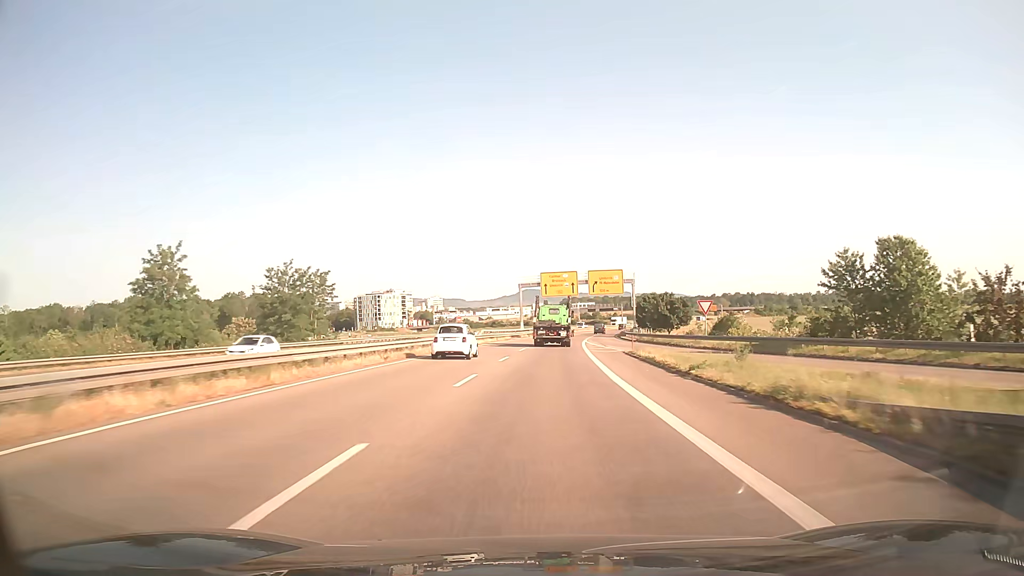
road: trunk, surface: asphalt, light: Day
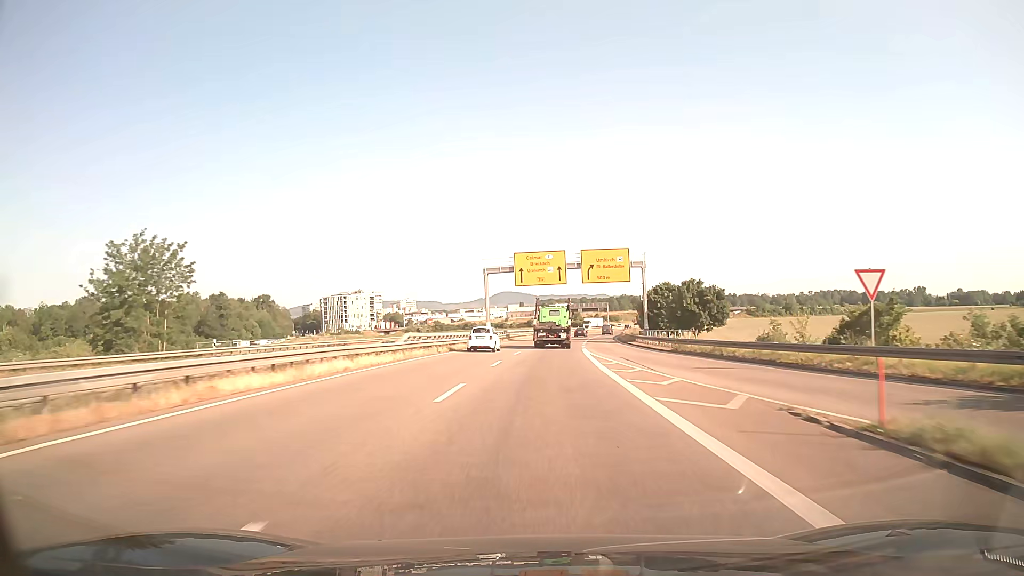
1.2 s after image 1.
(+0.5, +27.2) m; +2°
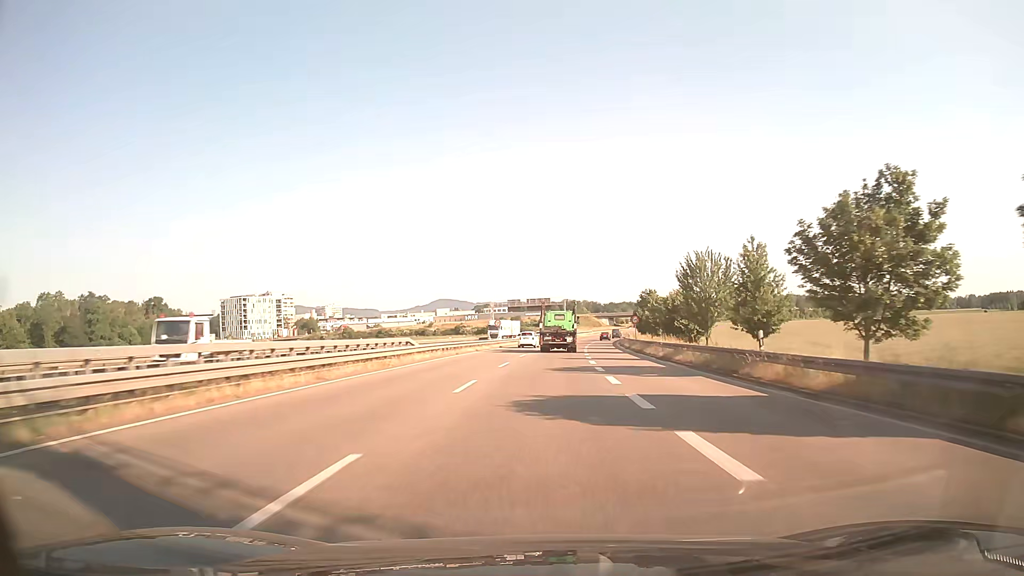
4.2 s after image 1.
(+3.3, +69.3) m; +6°
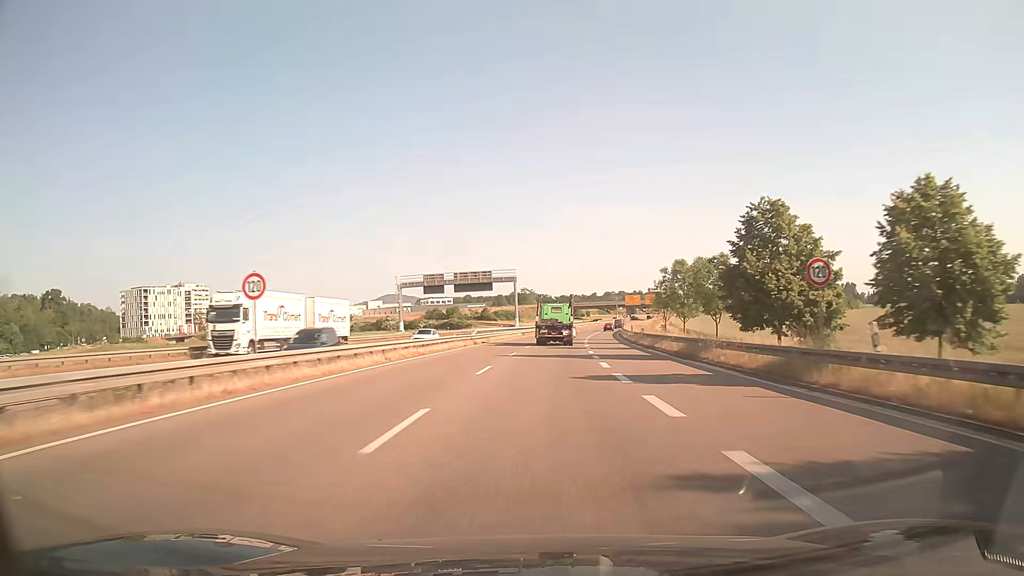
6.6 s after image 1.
(+1.7, +56.2) m; +4°
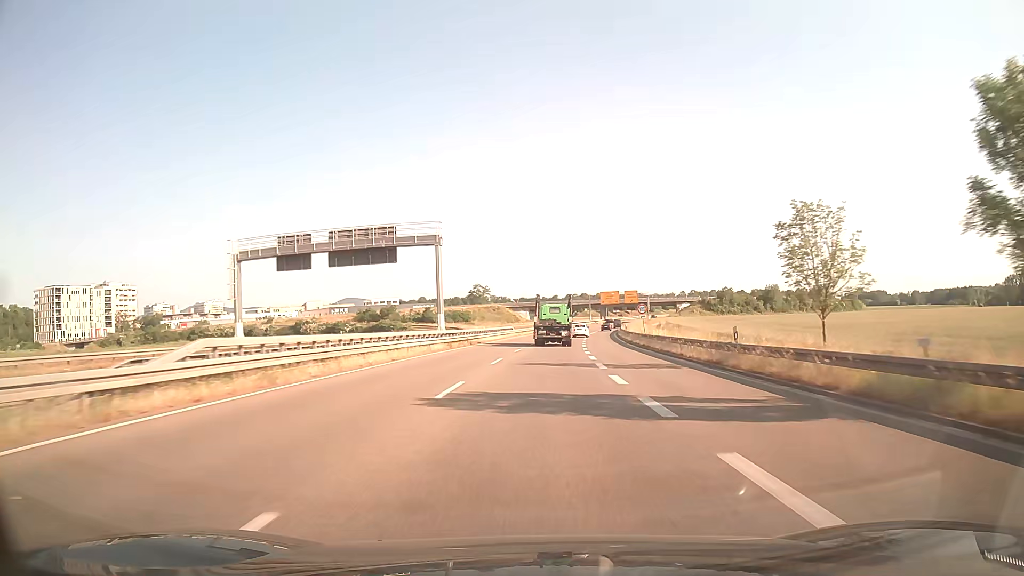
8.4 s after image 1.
(+1.4, +42.4) m; +4°
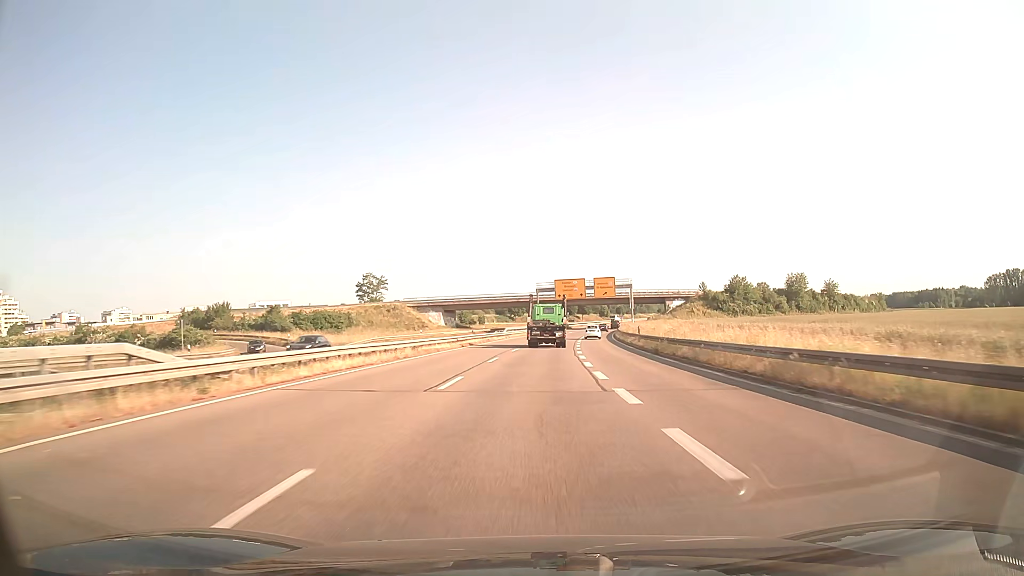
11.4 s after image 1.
(+3.3, +70.6) m; +5°
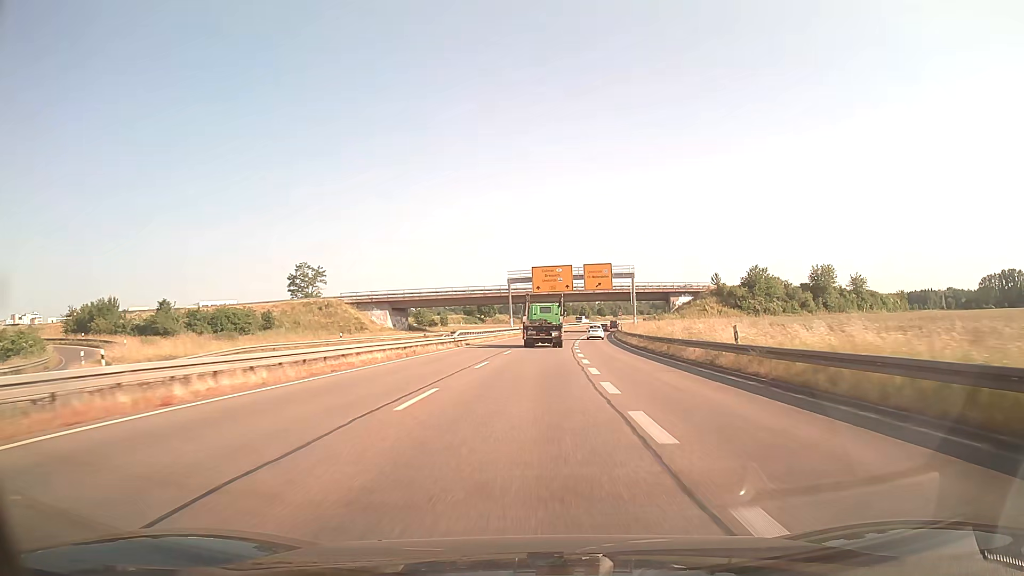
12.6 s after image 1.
(+0.5, +28.2) m; +2°
